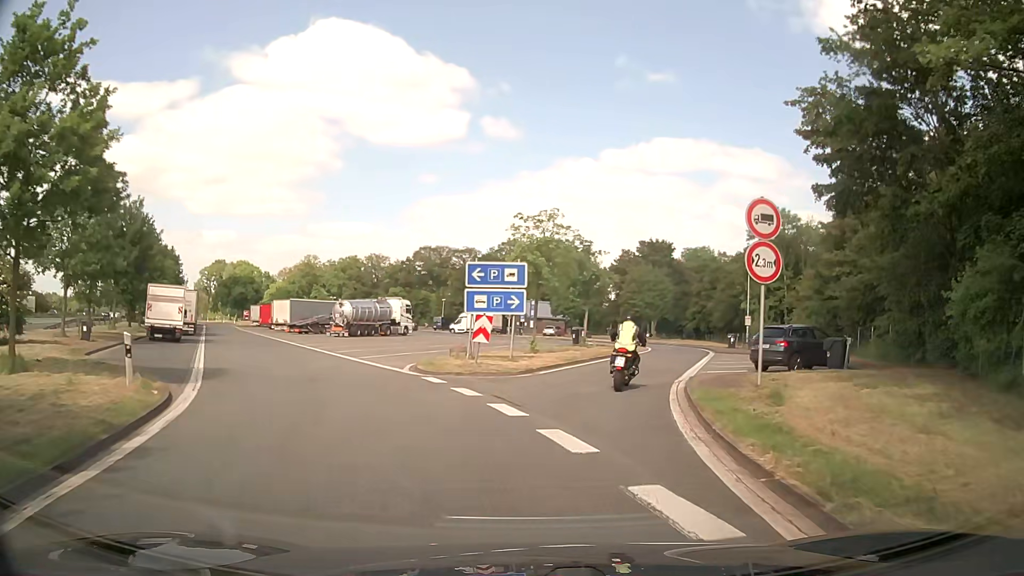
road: service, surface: asphalt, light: Day
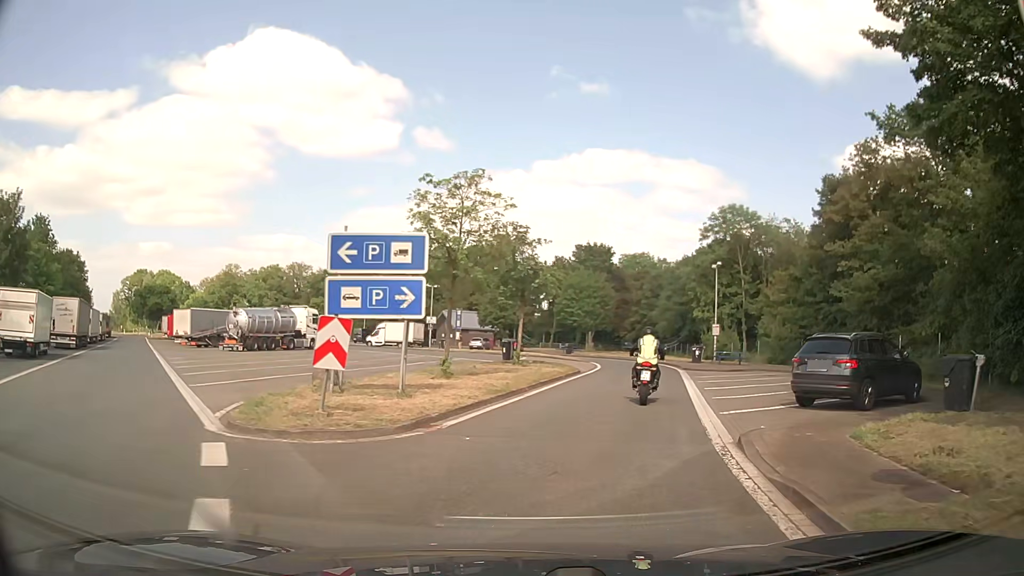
(+0.5, +9.0) m; +6°
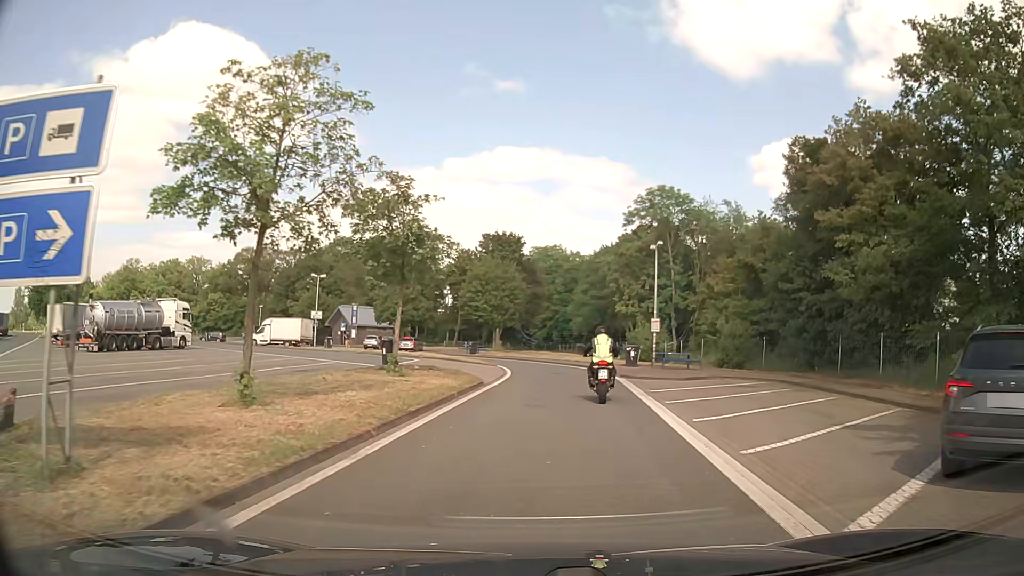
(+0.6, +8.5) m; +8°
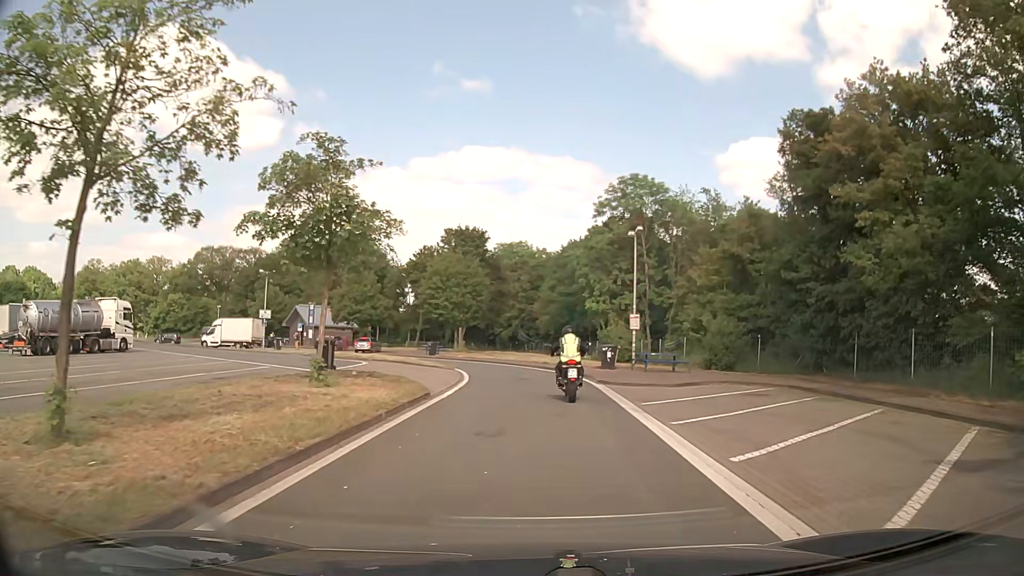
(+0.1, +4.2) m; +4°
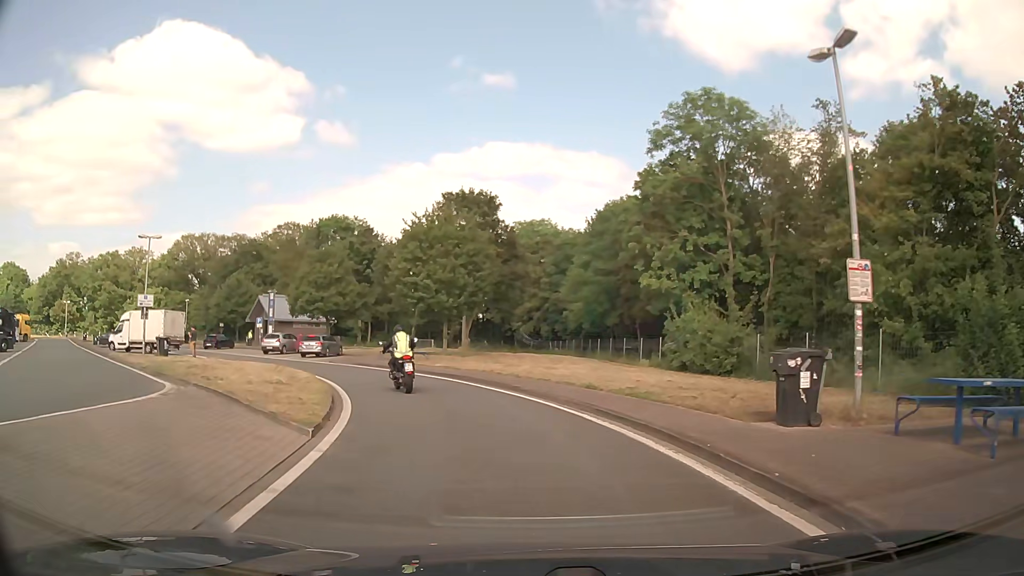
(0.0, +20.3) m; -3°
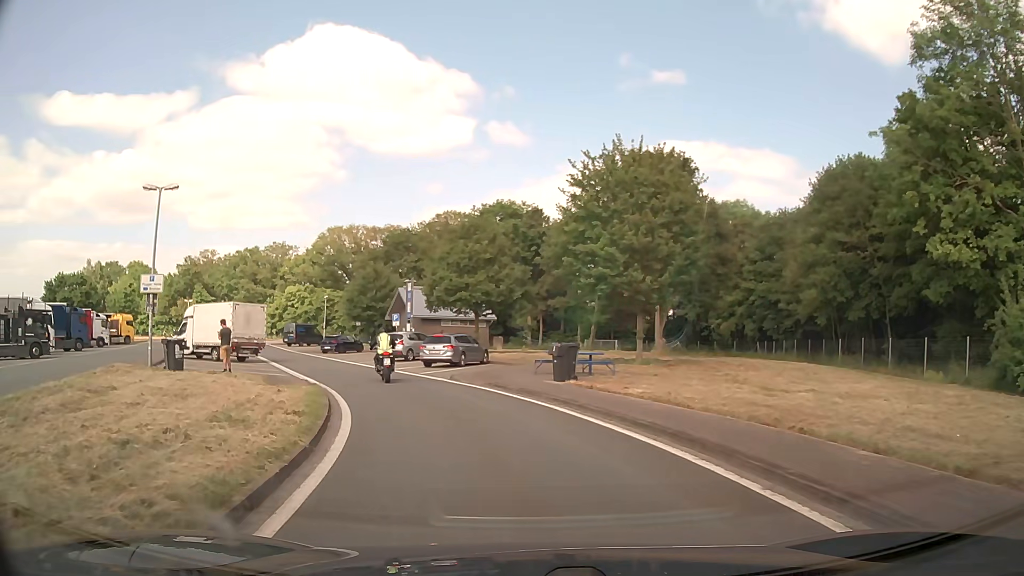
(-1.6, +14.1) m; -15°
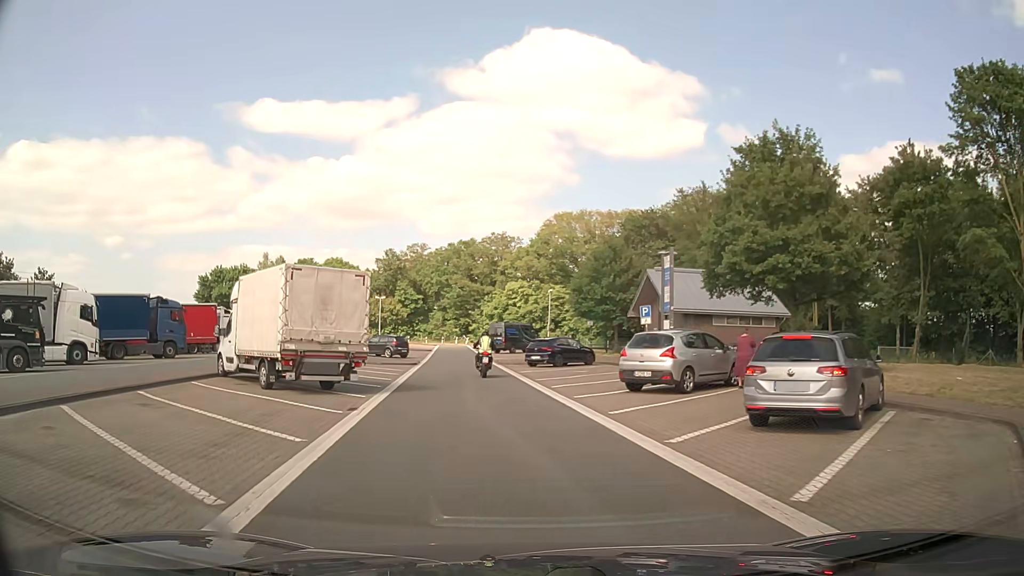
(-3.7, +19.5) m; -20°
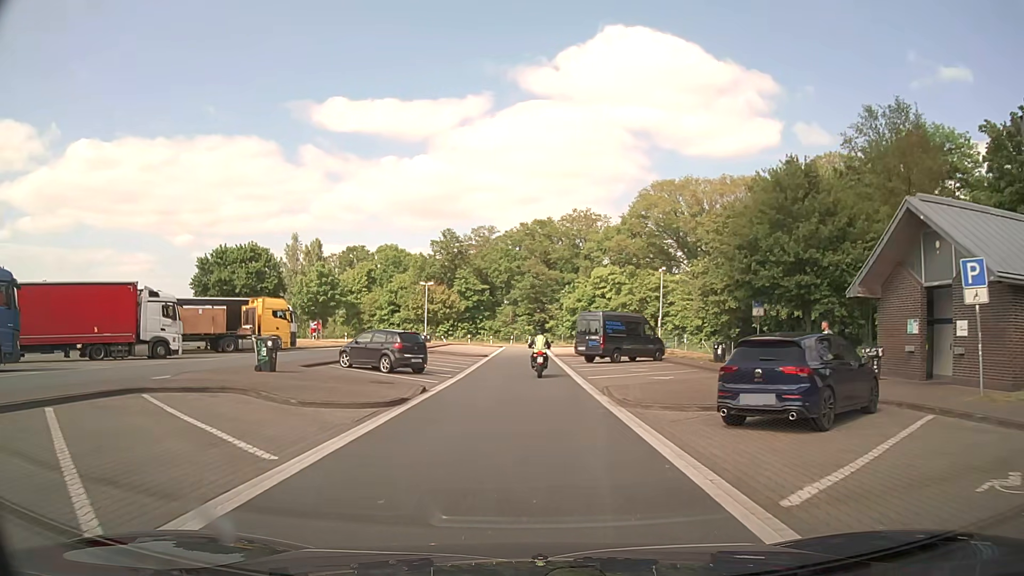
(-1.7, +23.1) m; -7°
